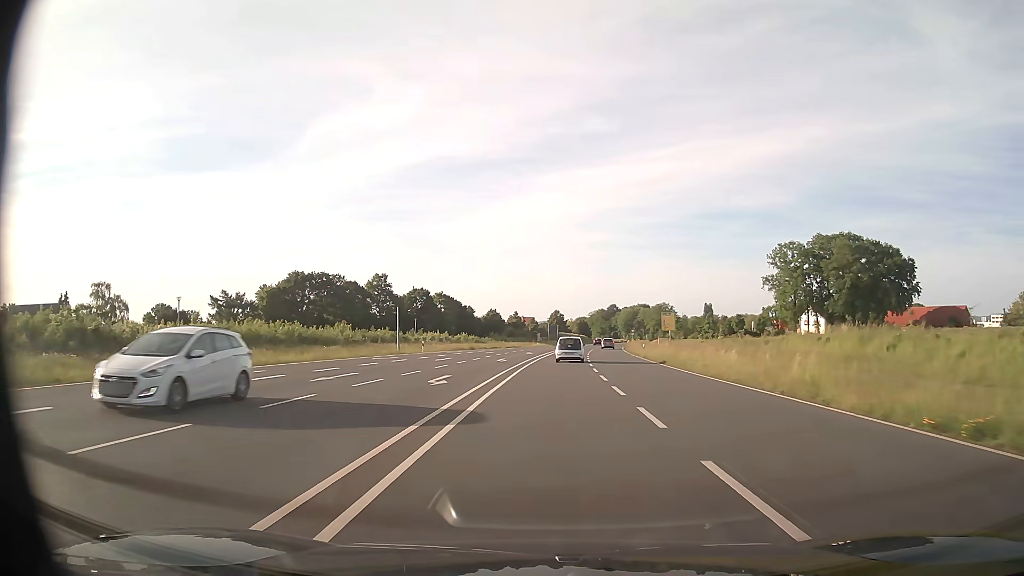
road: primary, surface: asphalt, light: Day
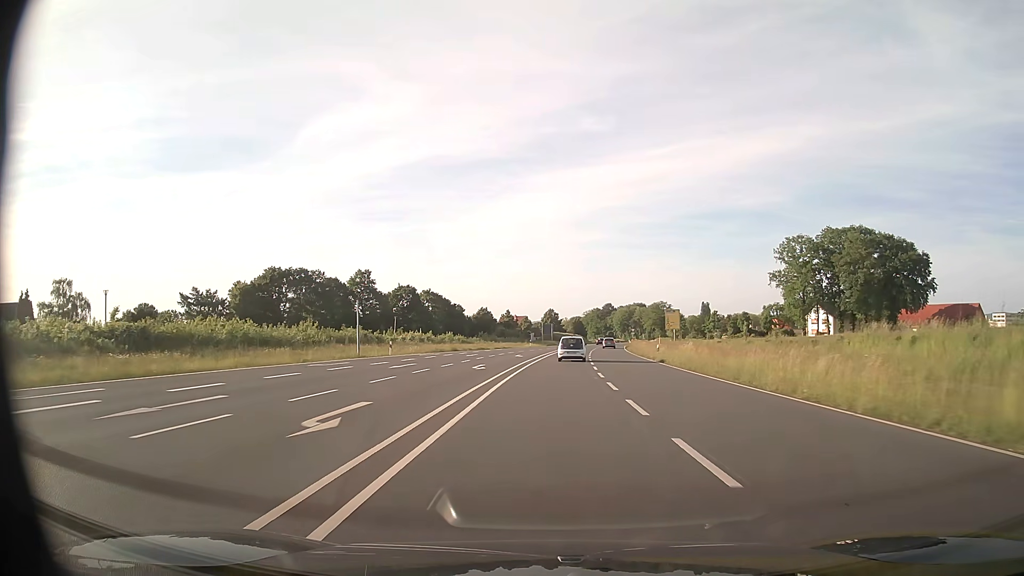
(0.0, +10.4) m; 0°
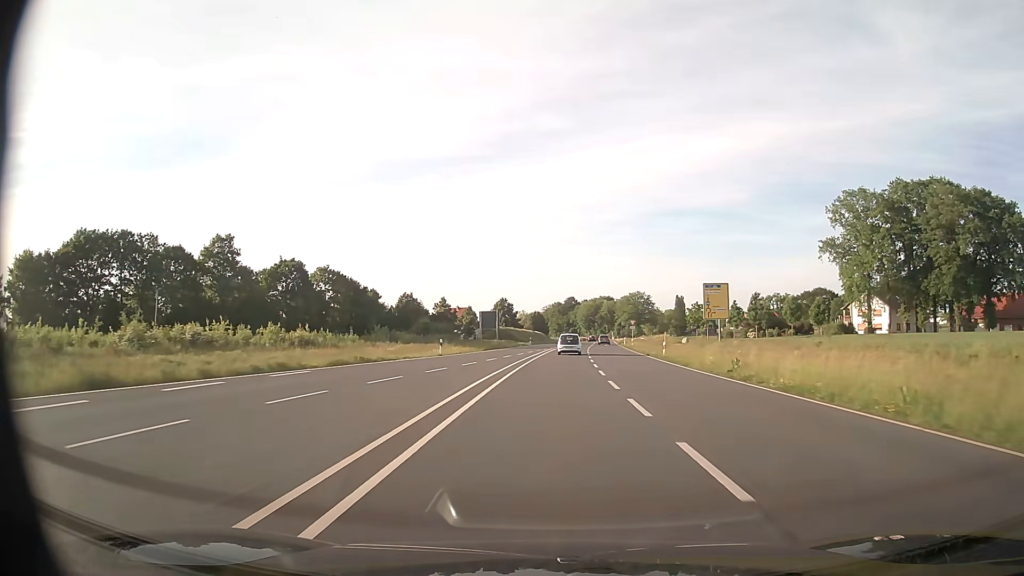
(+1.6, +54.2) m; +4°
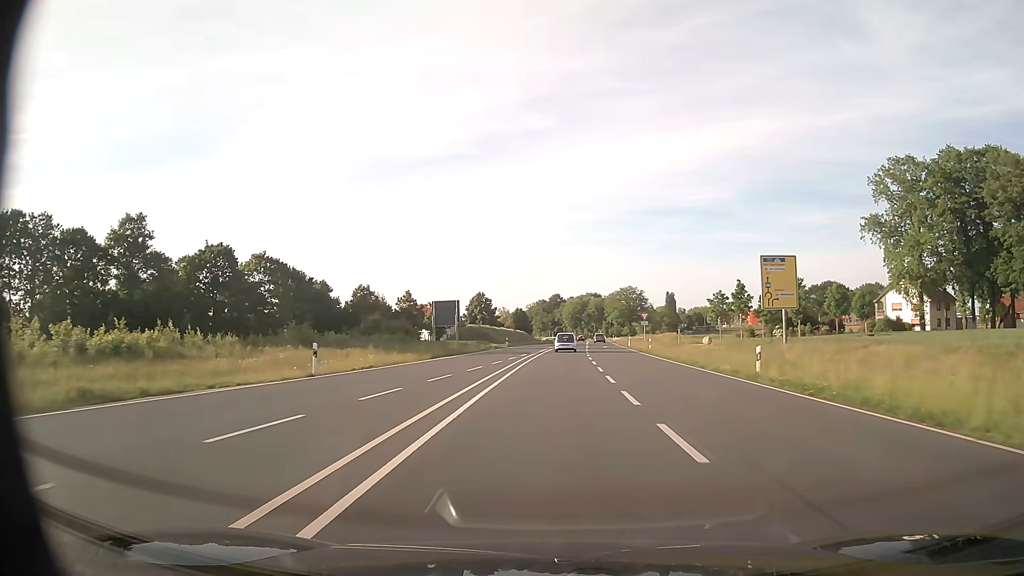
(+0.3, +22.1) m; +1°
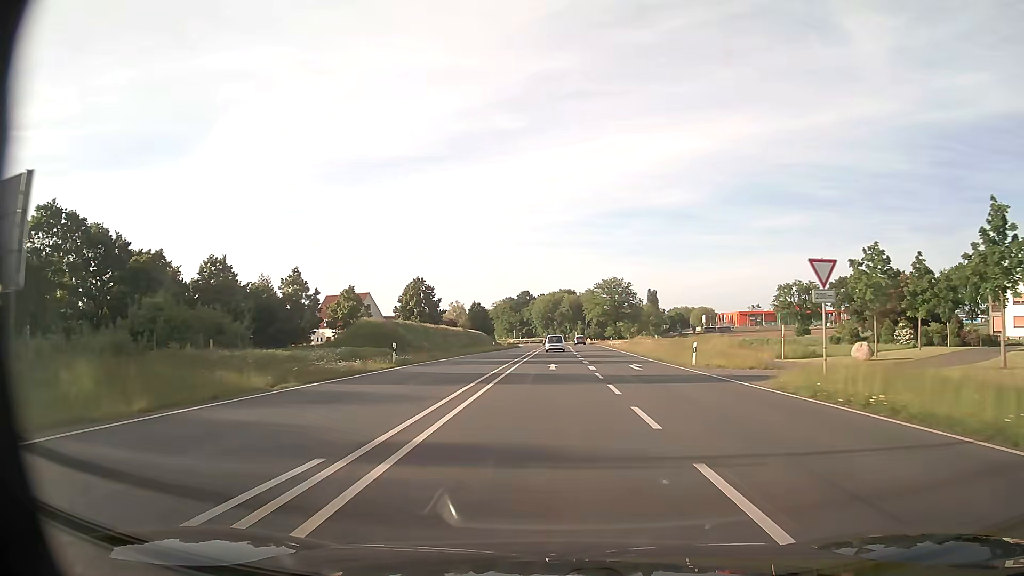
(+1.0, +44.6) m; +3°
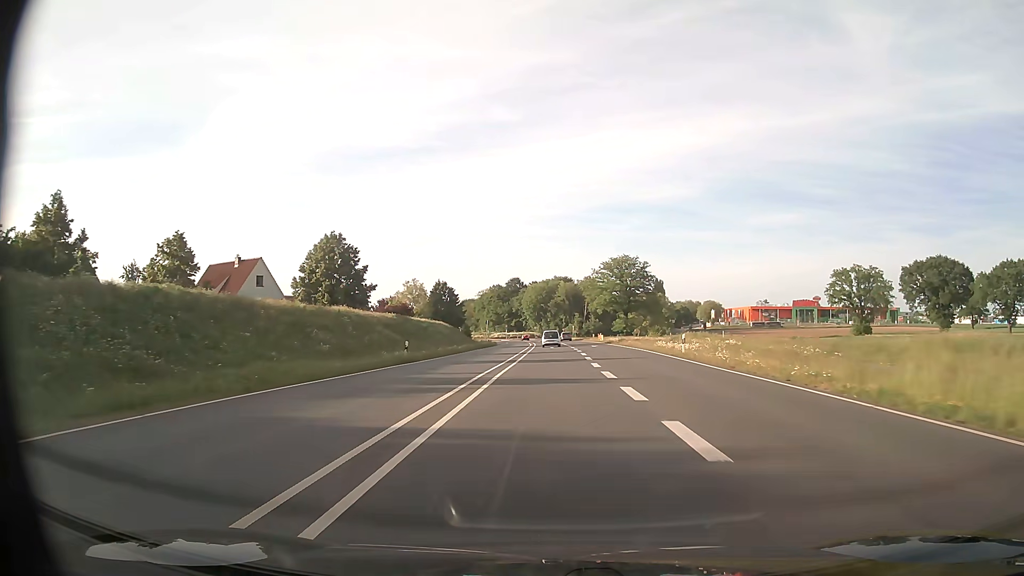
(+0.3, +44.6) m; +1°
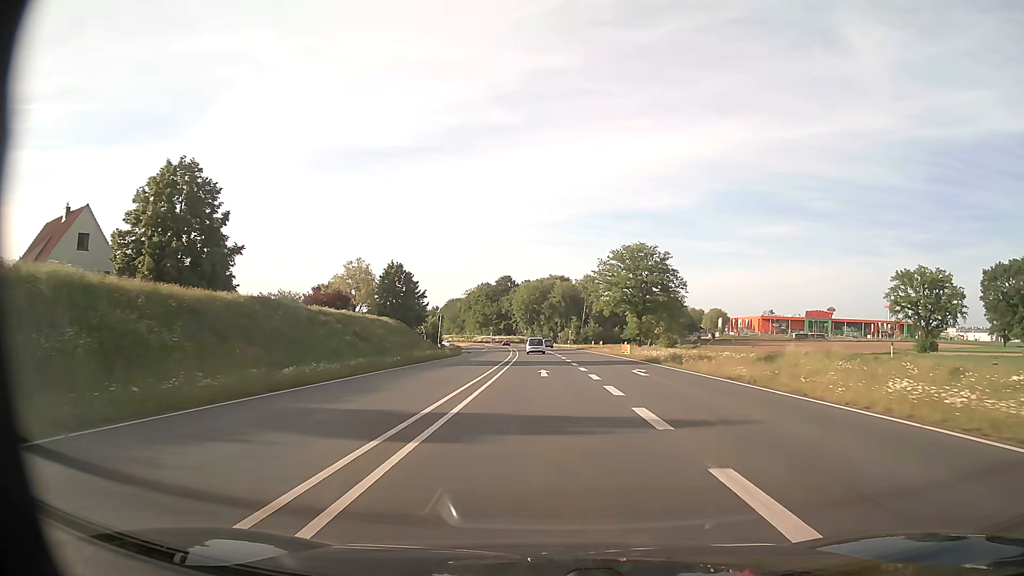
(+0.2, +32.6) m; 0°
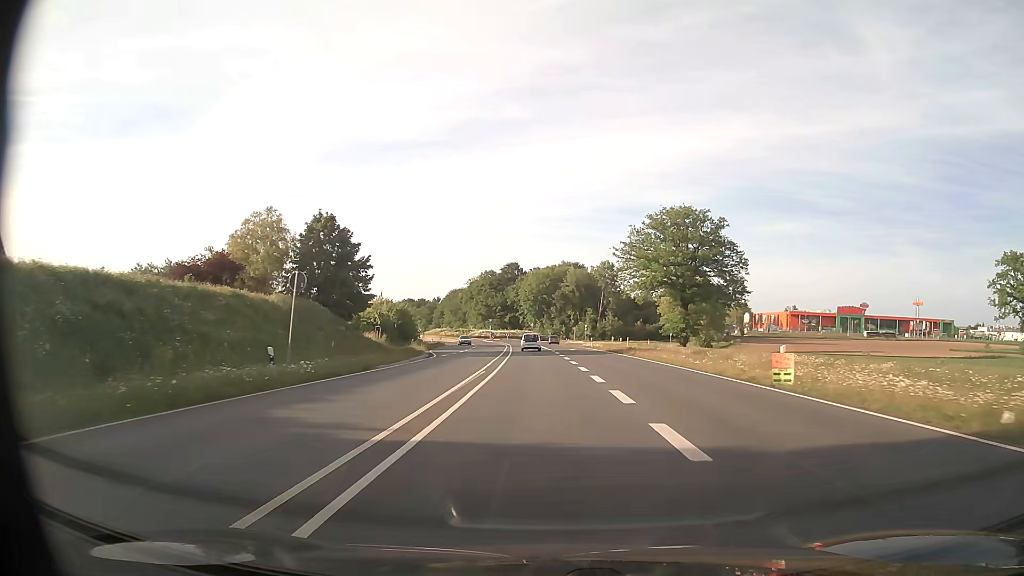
(-0.2, +32.1) m; -1°
(0, +10) (0, +20) (0, +30) (-1, +40) (-1, +50) (-2, +60) (-2, +70) (-3, +80) (-3, +90) (-4, +100) m
